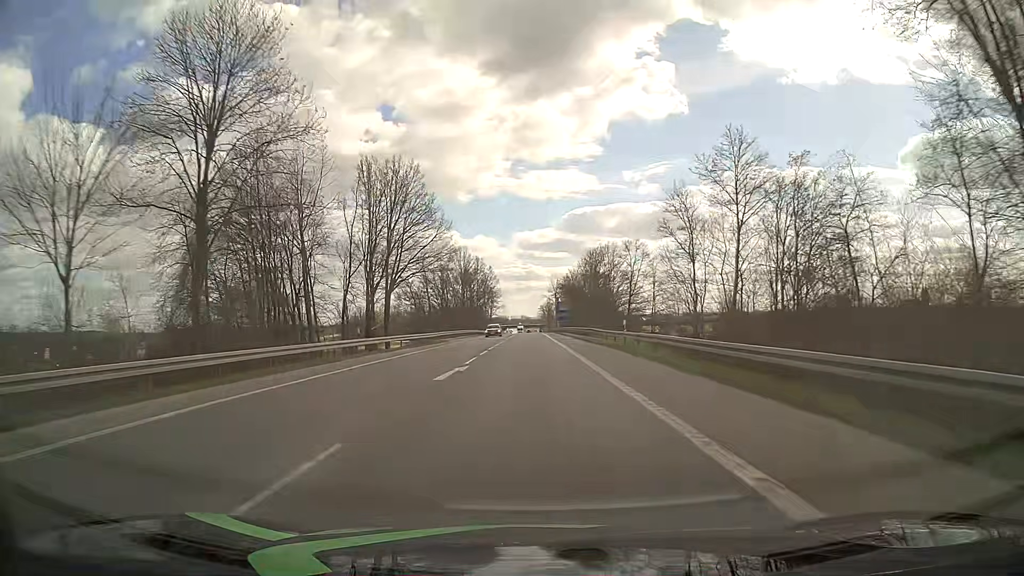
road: primary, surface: asphalt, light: Day
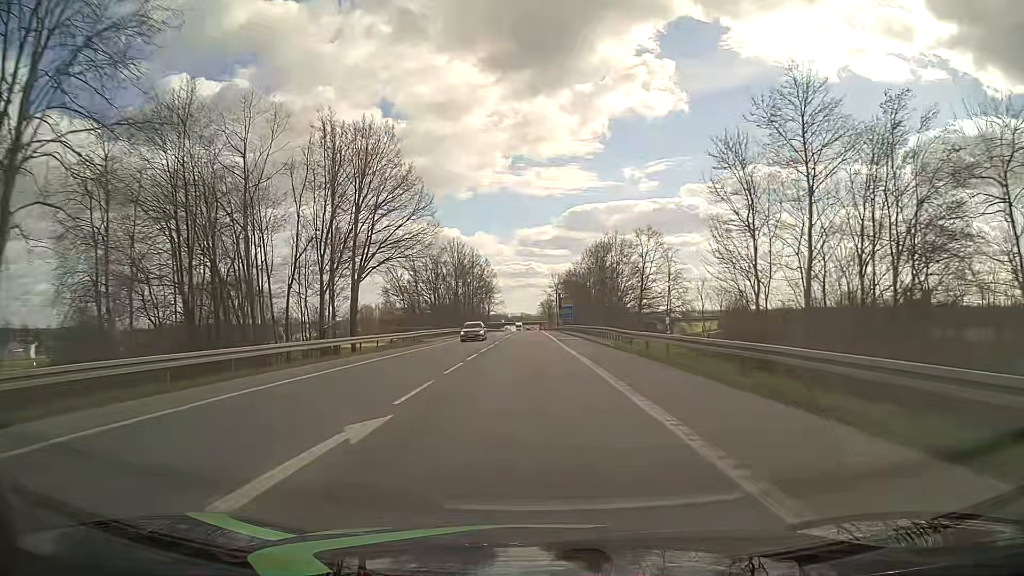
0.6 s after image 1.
(0.0, +11.0) m; 0°
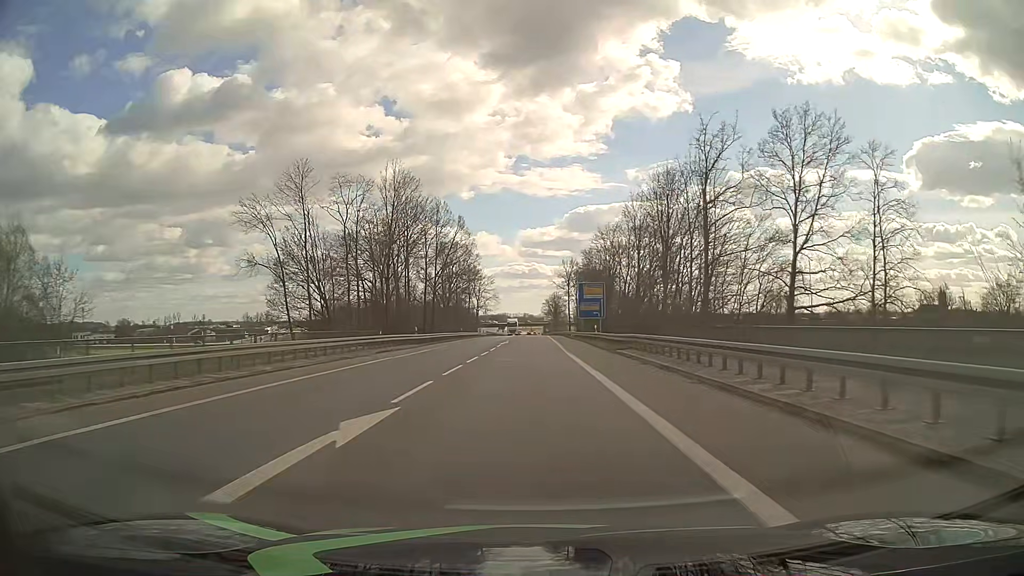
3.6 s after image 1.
(0.0, +54.1) m; 0°
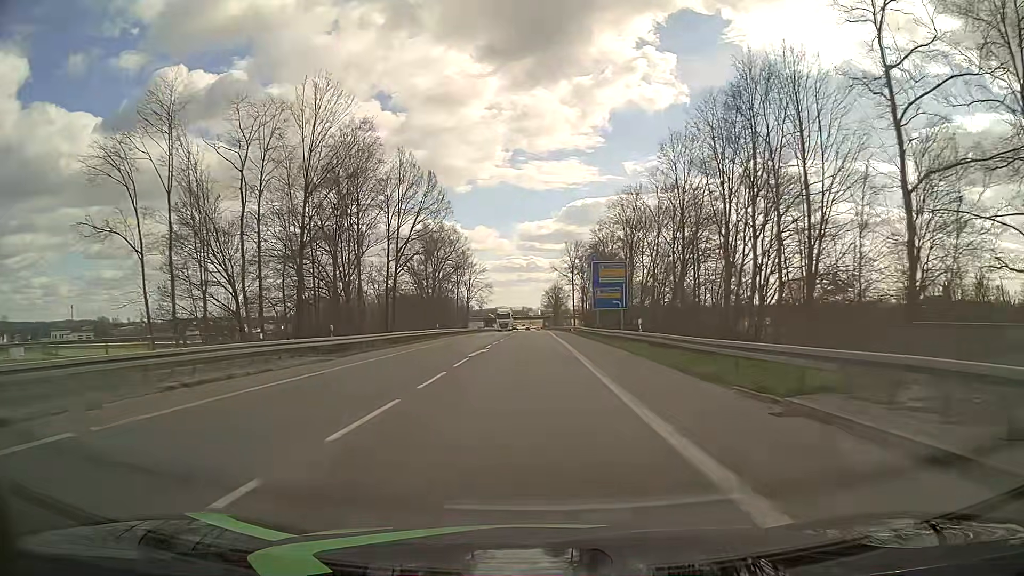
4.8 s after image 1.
(0.0, +21.7) m; 0°
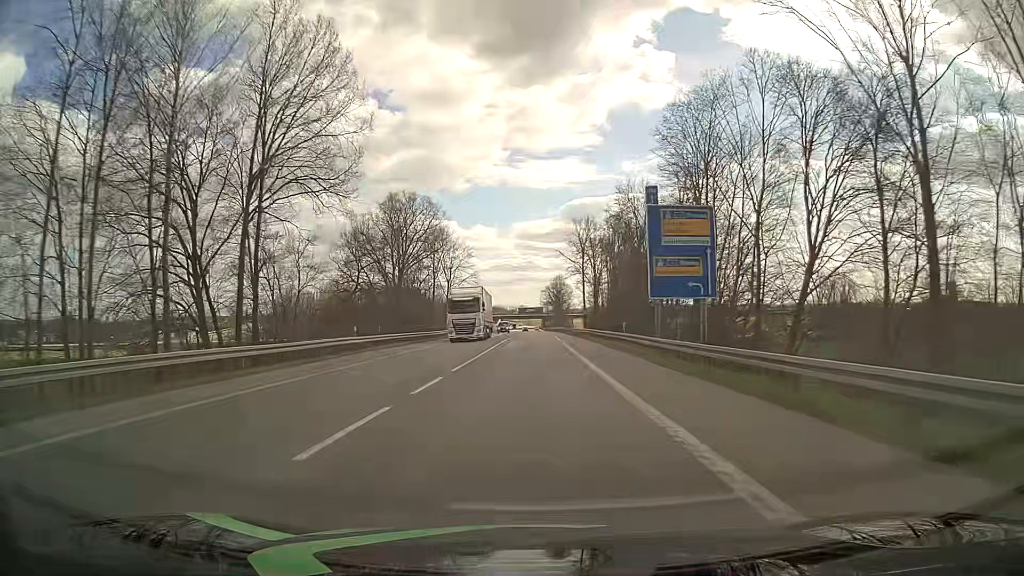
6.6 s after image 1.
(0.0, +31.0) m; 0°
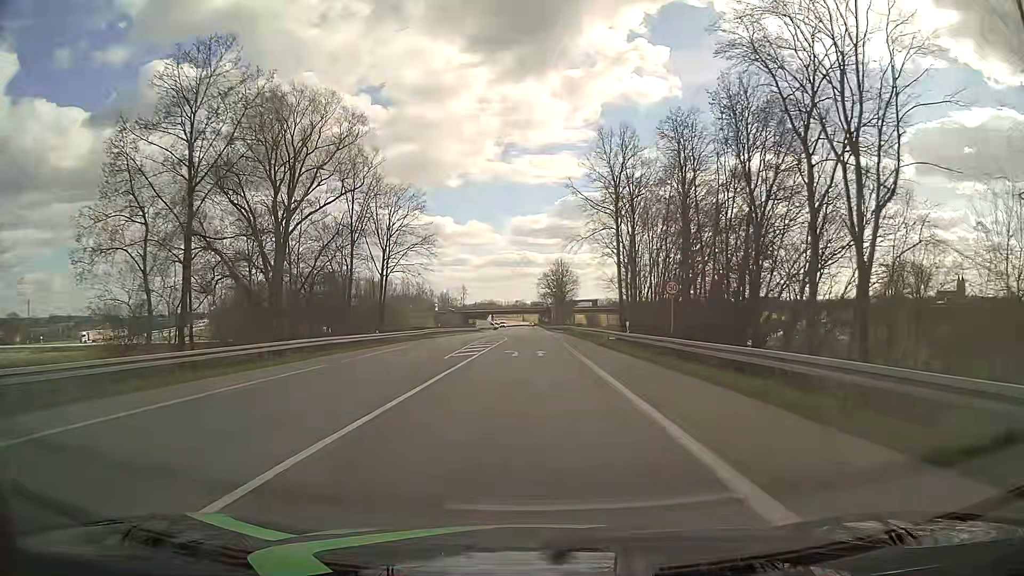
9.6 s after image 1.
(+0.1, +46.5) m; 0°
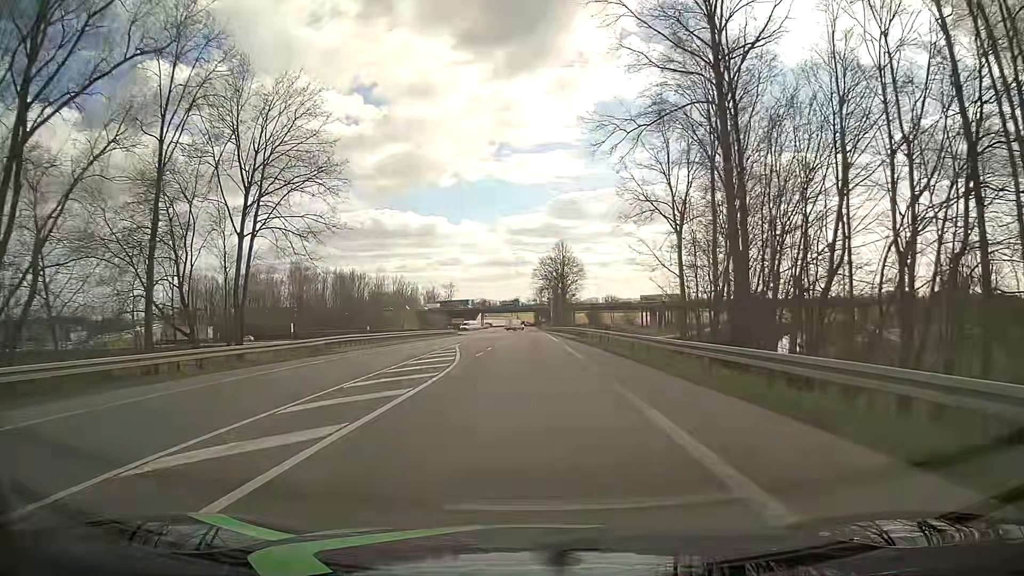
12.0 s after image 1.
(0.0, +33.0) m; 0°
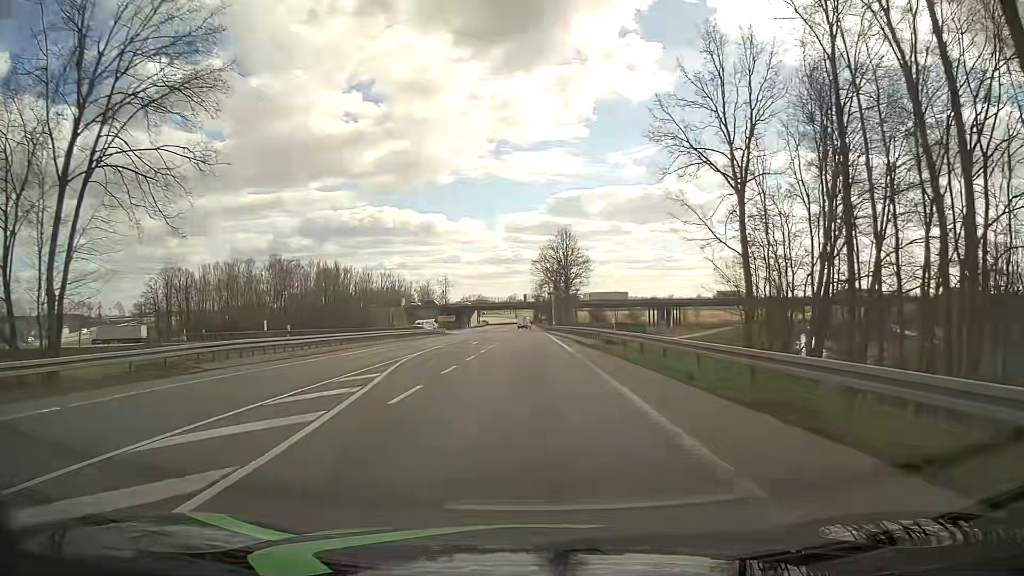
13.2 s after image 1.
(0.0, +15.9) m; 0°
(0, +10) (0, +20) (0, +30) (0, +40) (0, +50) (0, +60) (0, +70) (-1, +80) (-1, +90) (-1, +100) m
